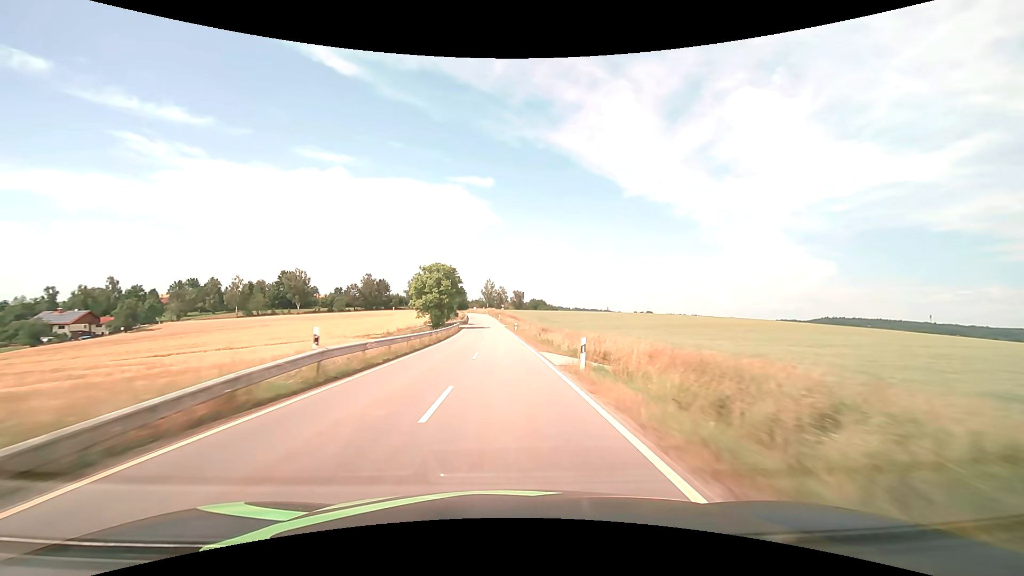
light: Day
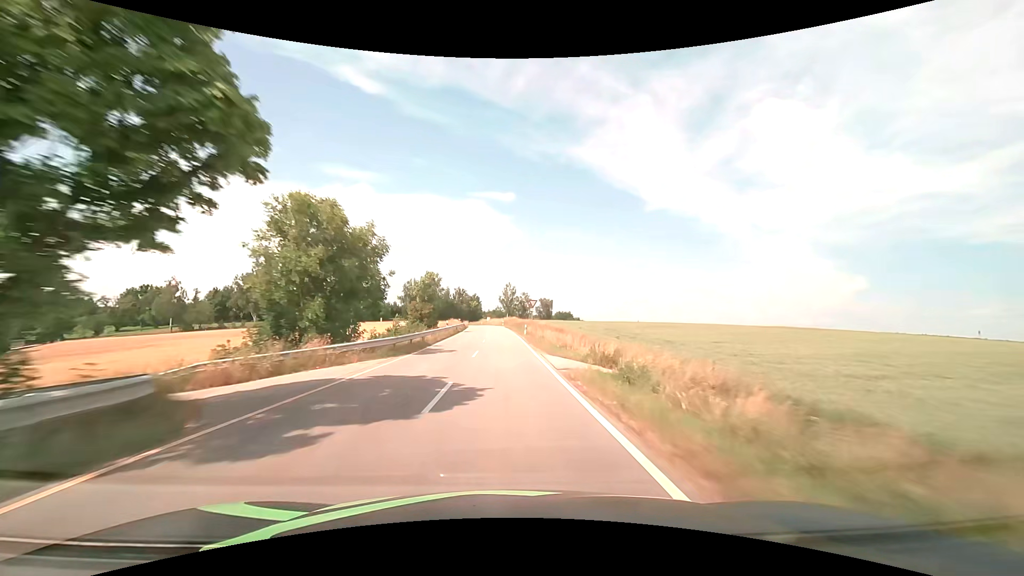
(-1.4, +60.0) m; -2°
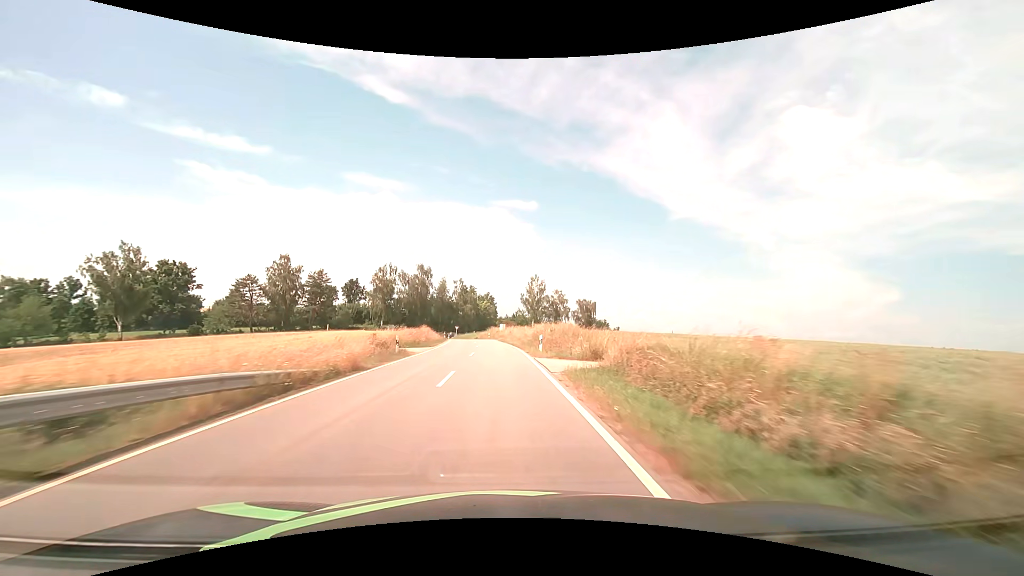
(-1.6, +69.0) m; -3°
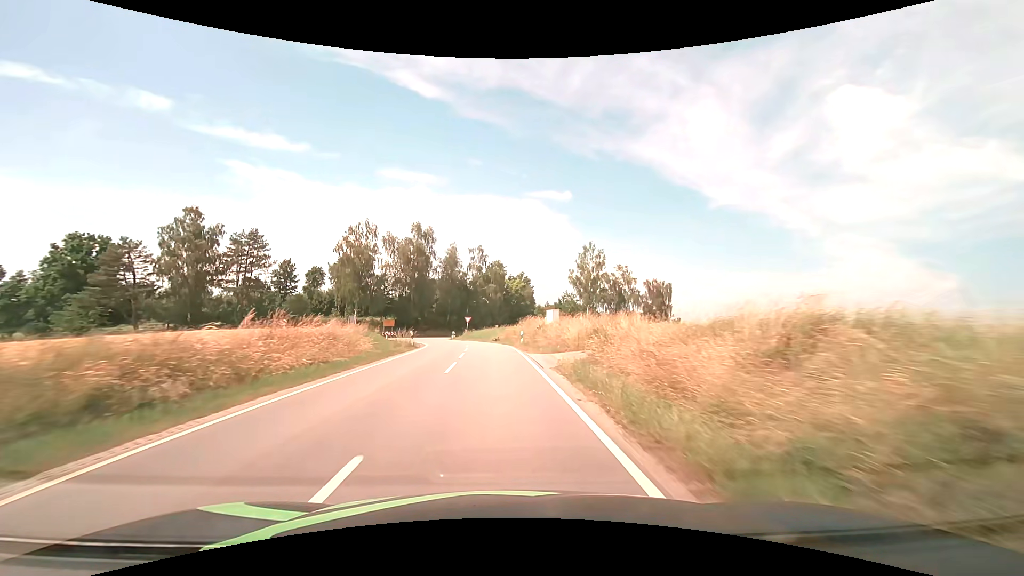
(-1.4, +45.9) m; -4°
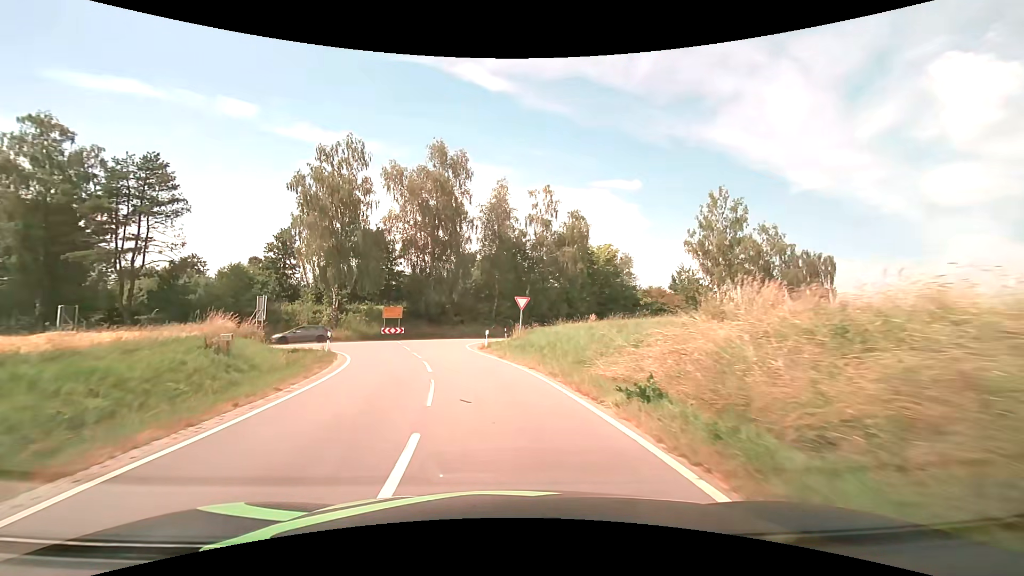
(-1.8, +34.8) m; -7°
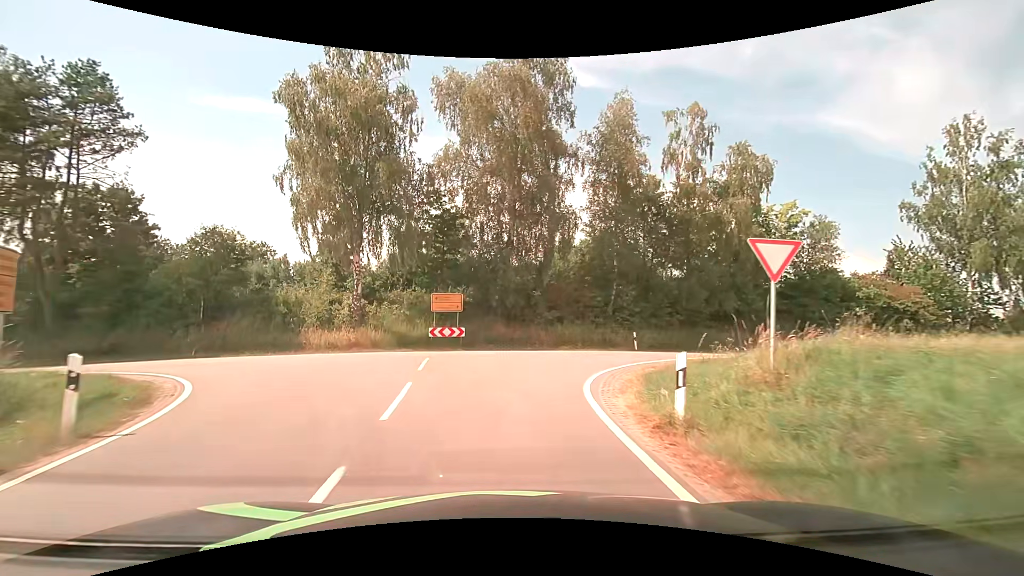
(-1.8, +18.8) m; -11°
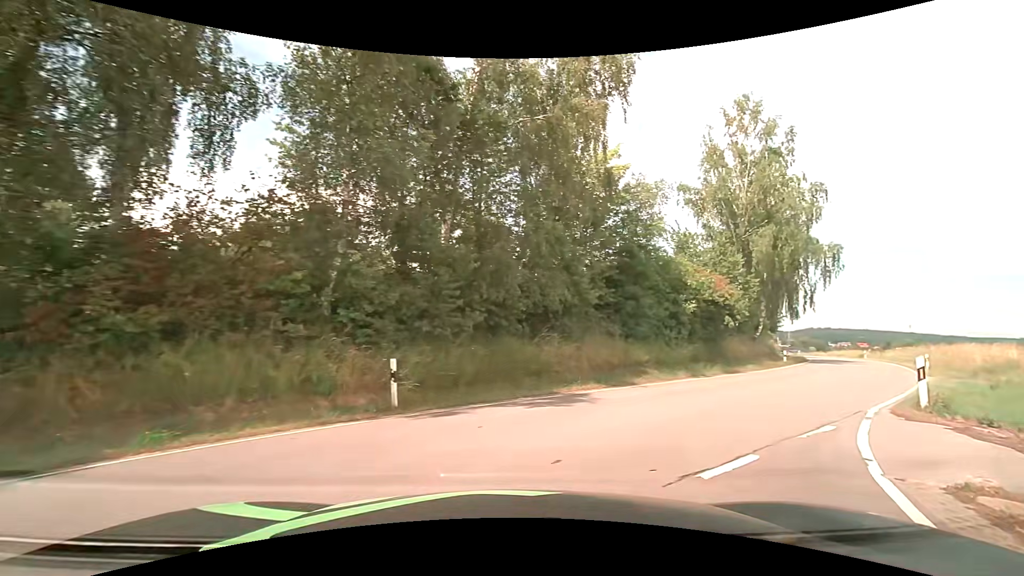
(+2.6, +17.5) m; +32°
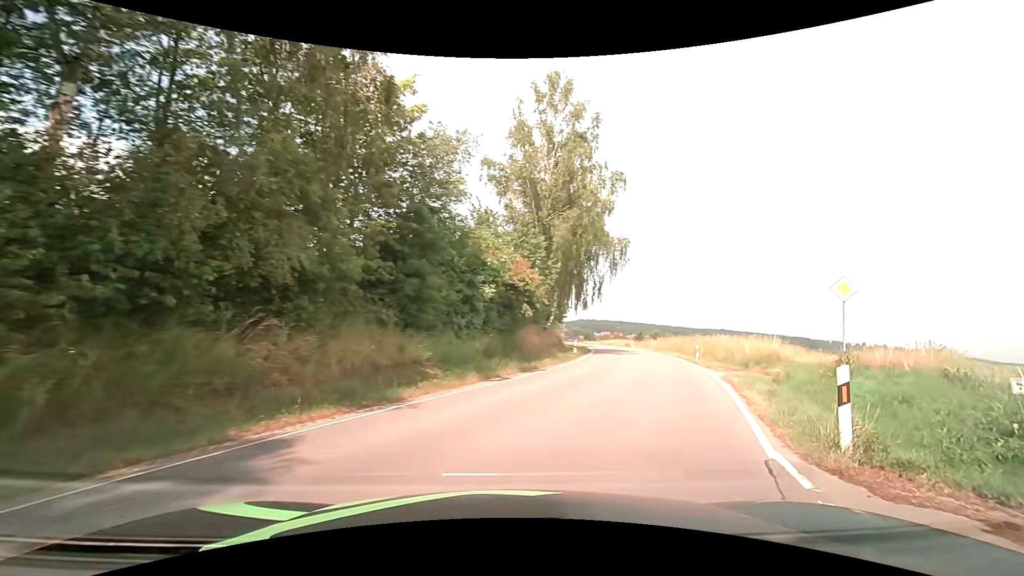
(+1.2, +6.0) m; +23°
